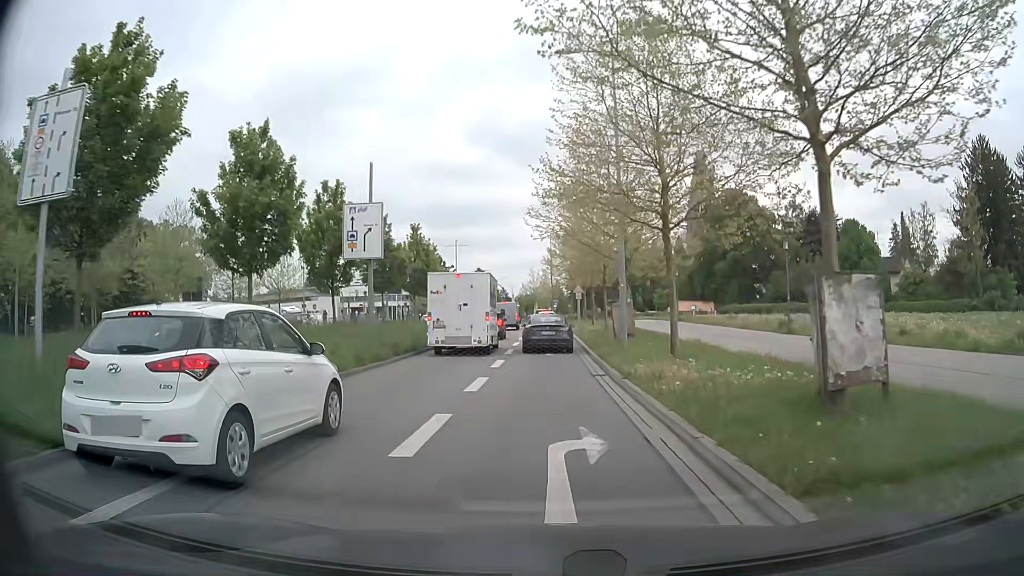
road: secondary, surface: asphalt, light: Day
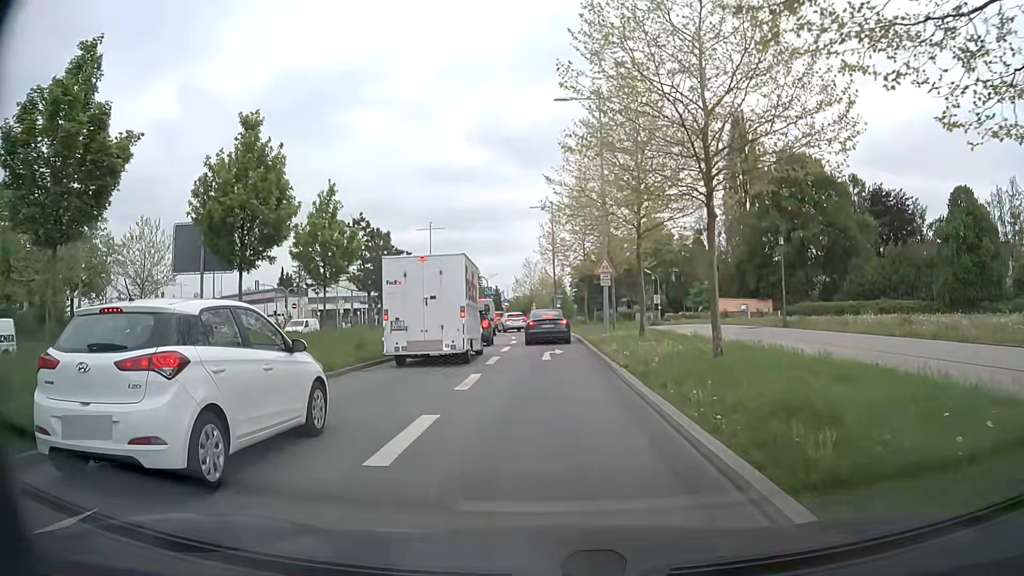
(-0.1, +24.4) m; -1°
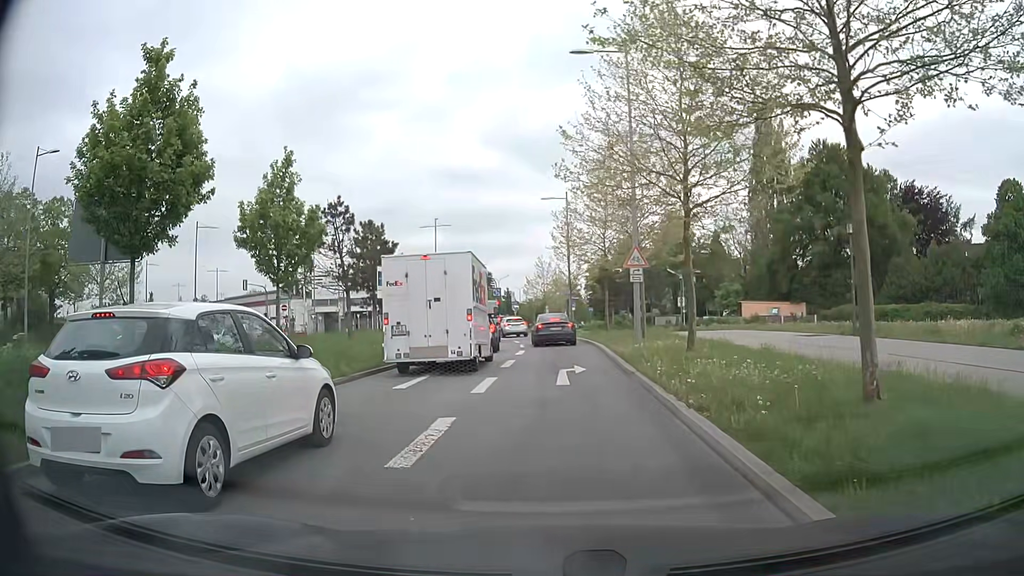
(0.0, +5.7) m; 0°
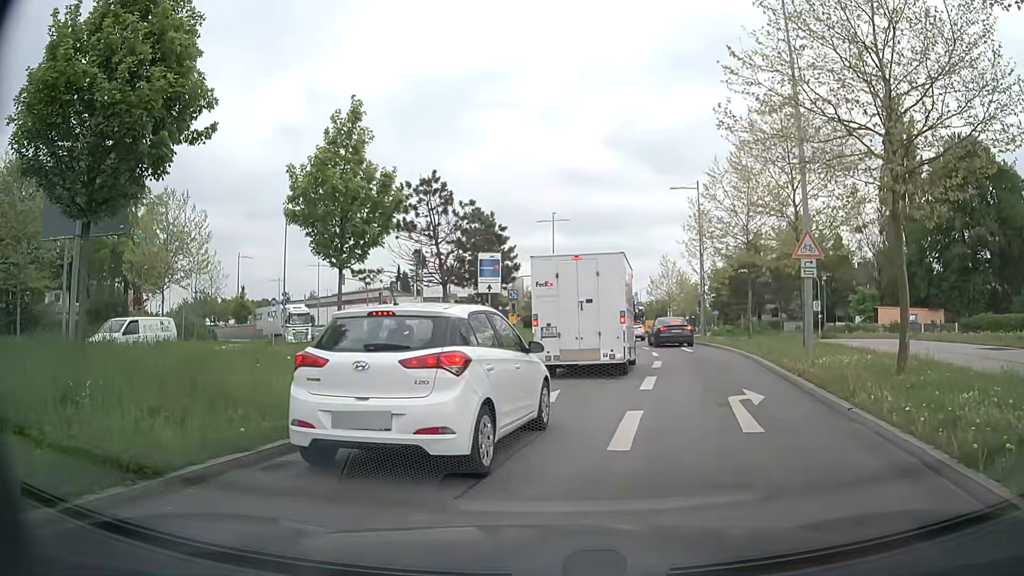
(-0.5, +5.0) m; -10°
